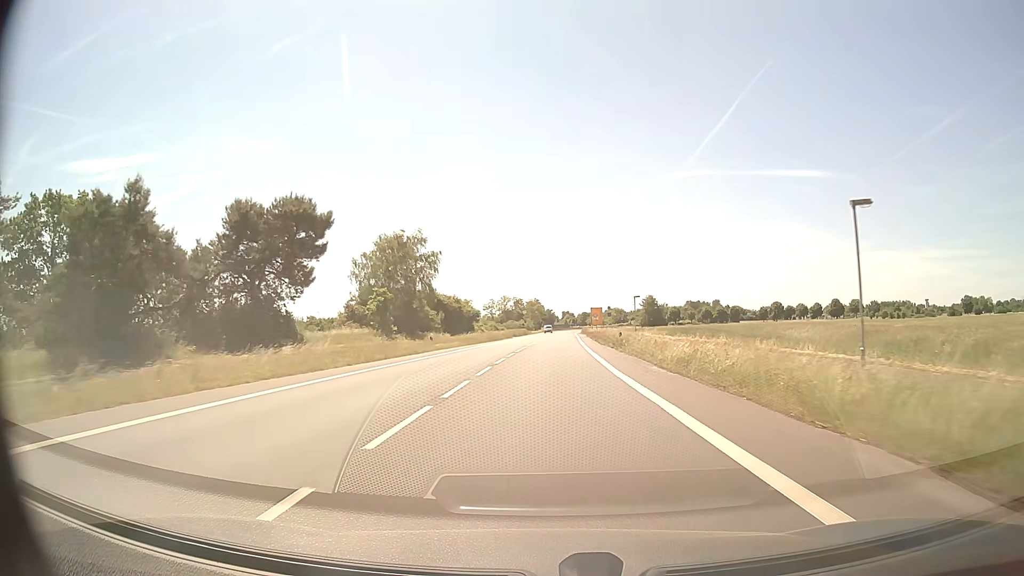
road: primary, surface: asphalt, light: Day
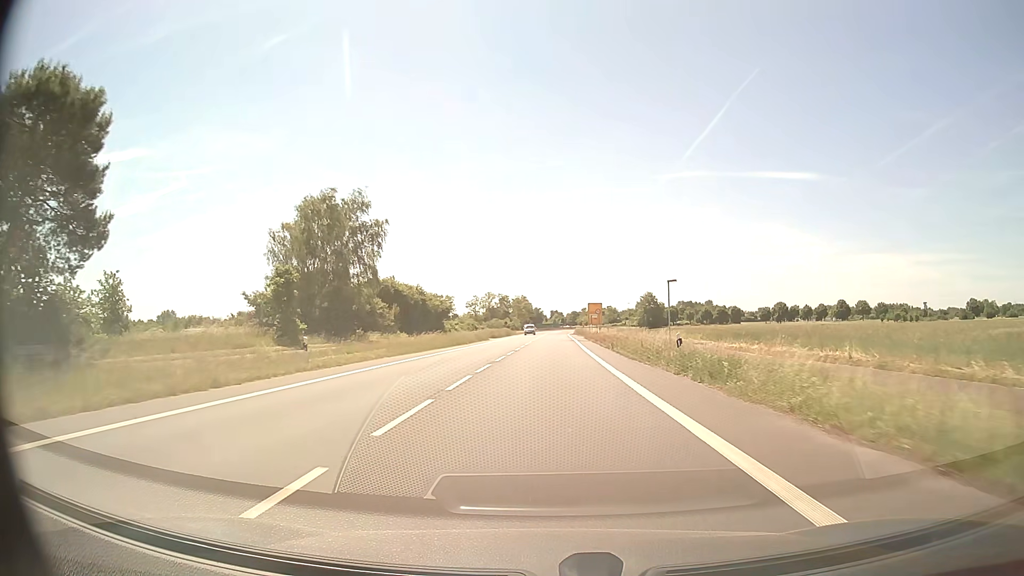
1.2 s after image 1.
(+0.2, +23.0) m; +1°
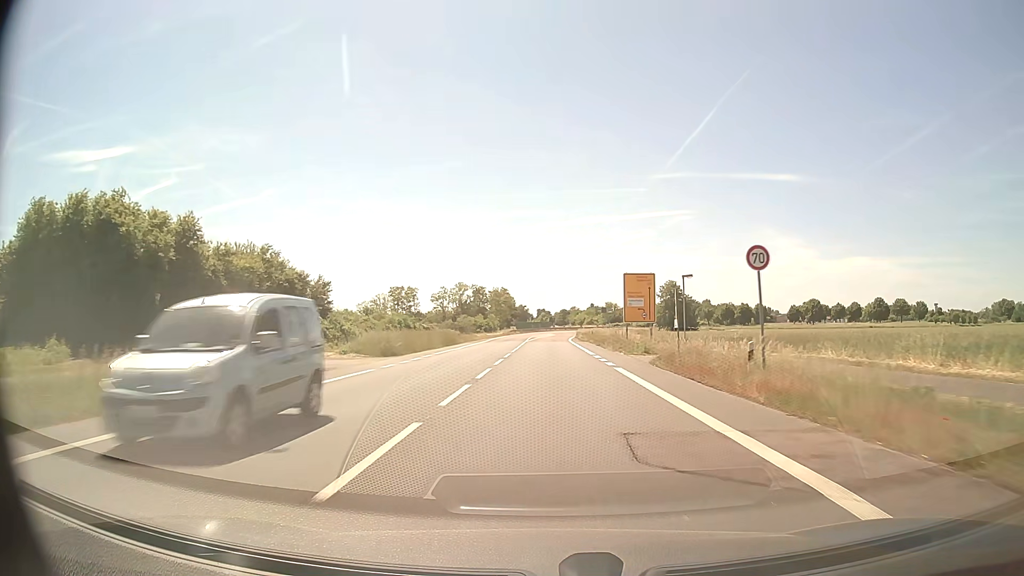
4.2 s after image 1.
(+0.5, +57.0) m; +1°
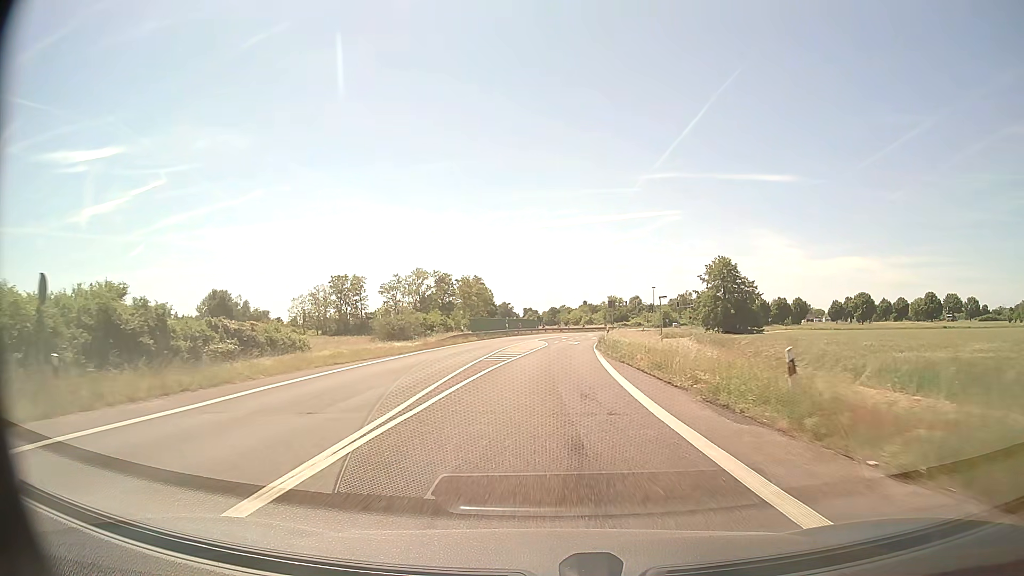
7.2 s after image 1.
(+0.6, +55.2) m; +1°
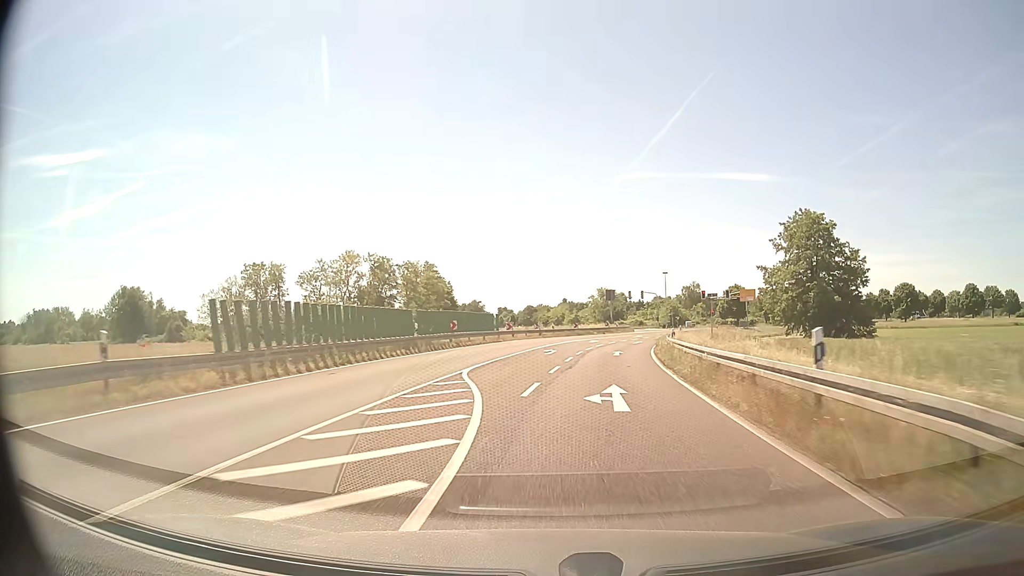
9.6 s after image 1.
(+0.8, +42.6) m; +2°
